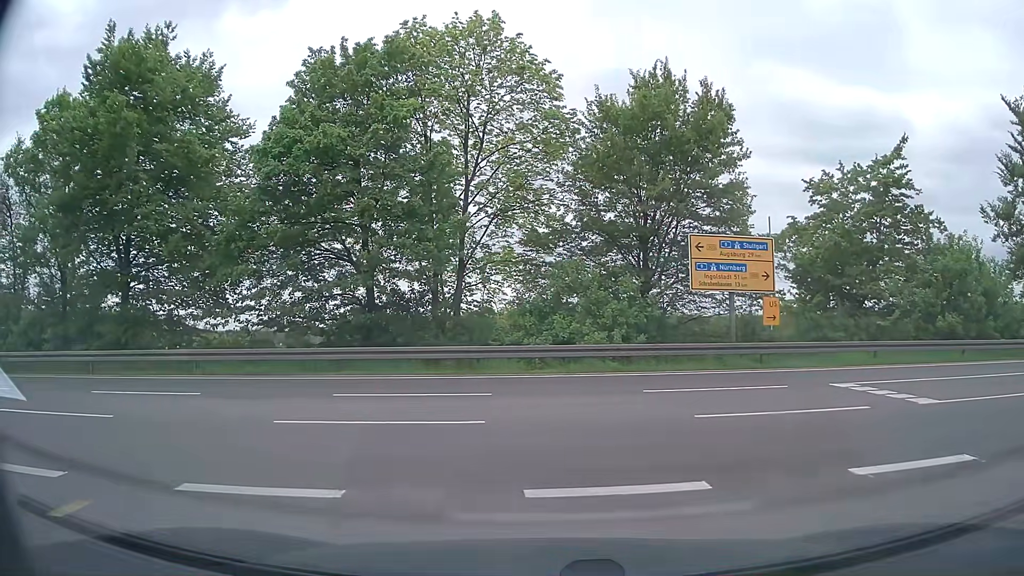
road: secondary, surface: asphalt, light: Day
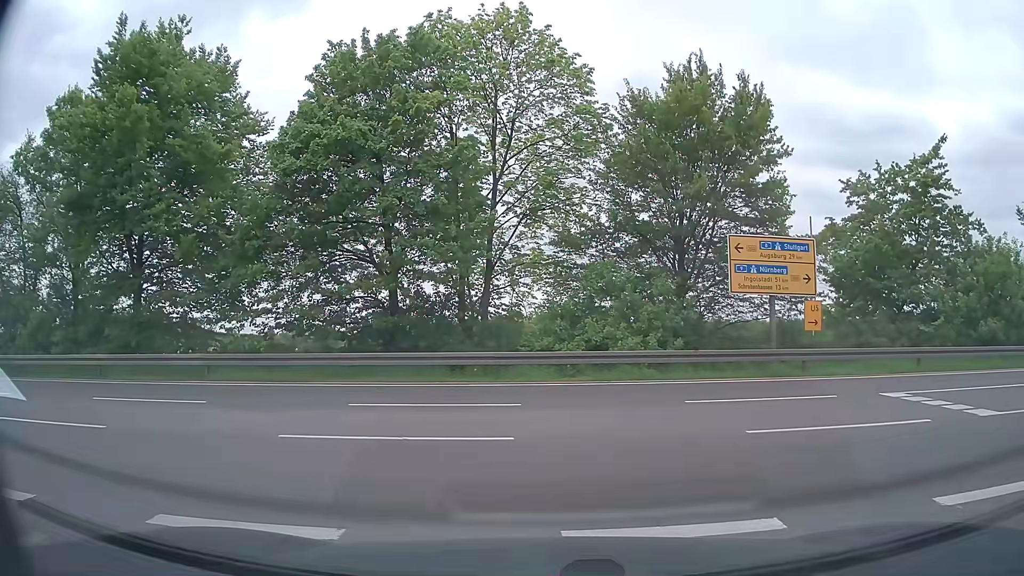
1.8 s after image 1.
(0.0, +1.0) m; 0°
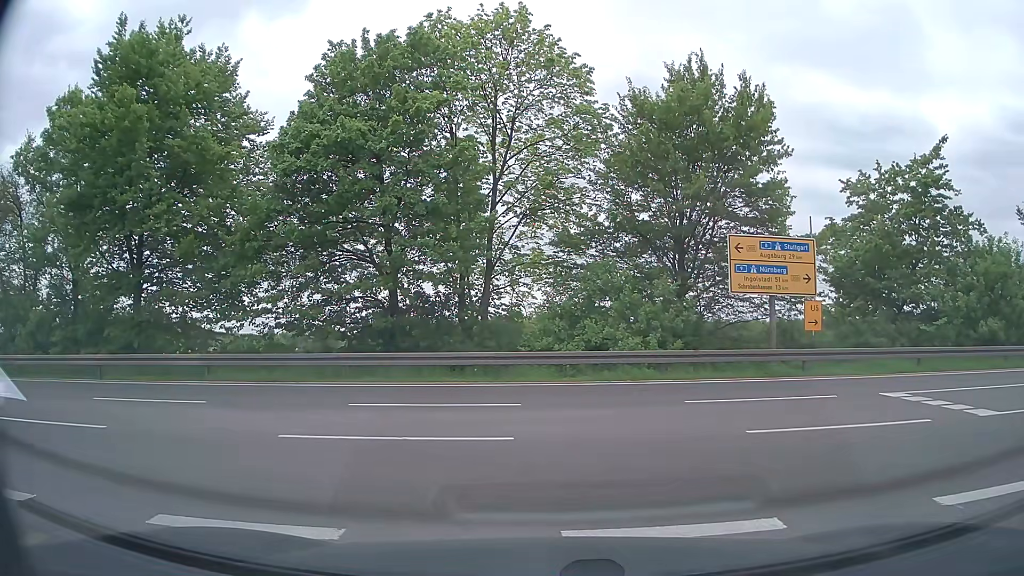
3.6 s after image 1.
(0.0, 0.0) m; 0°
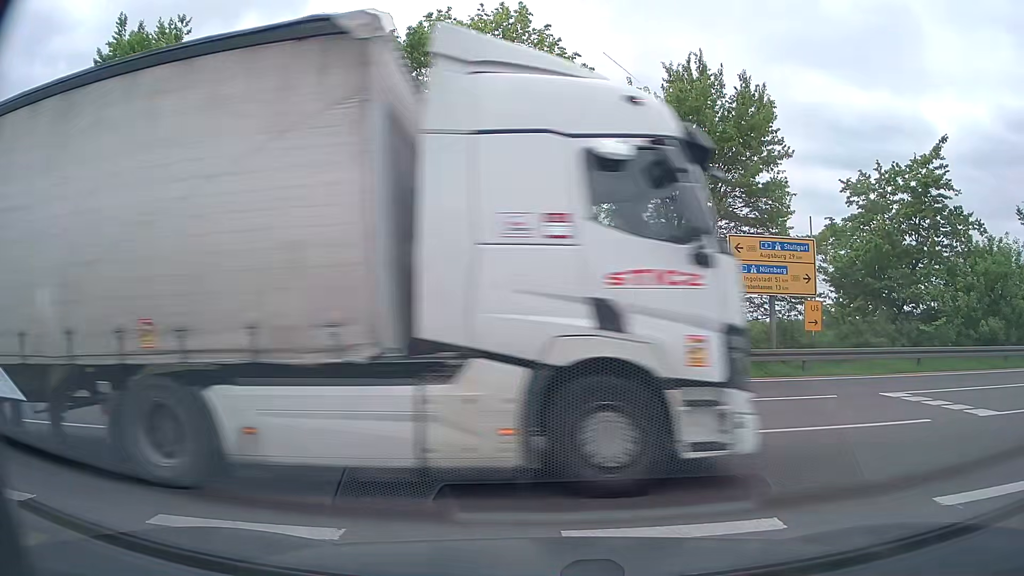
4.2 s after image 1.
(0.0, 0.0) m; 0°
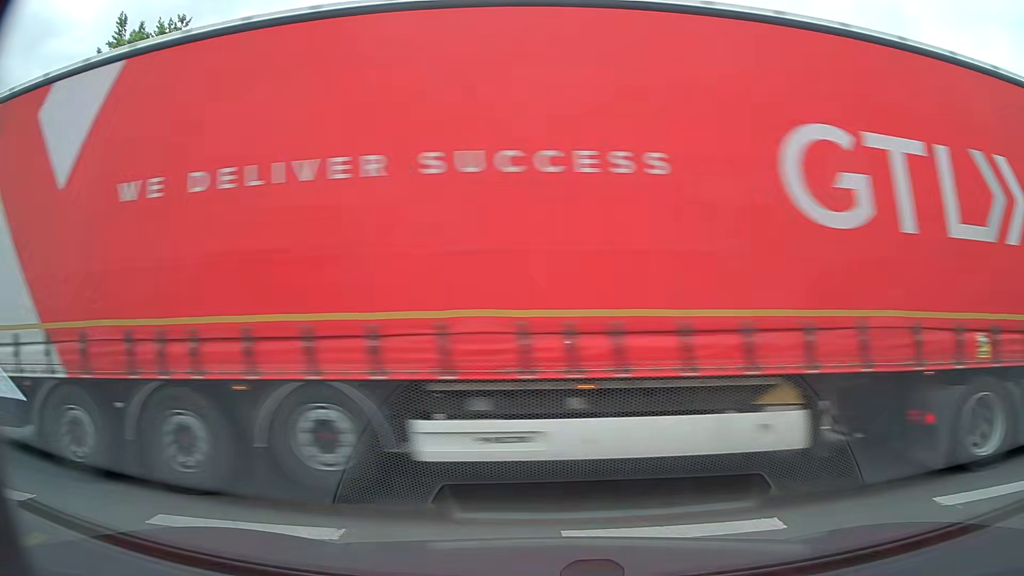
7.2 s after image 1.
(0.0, 0.0) m; 0°
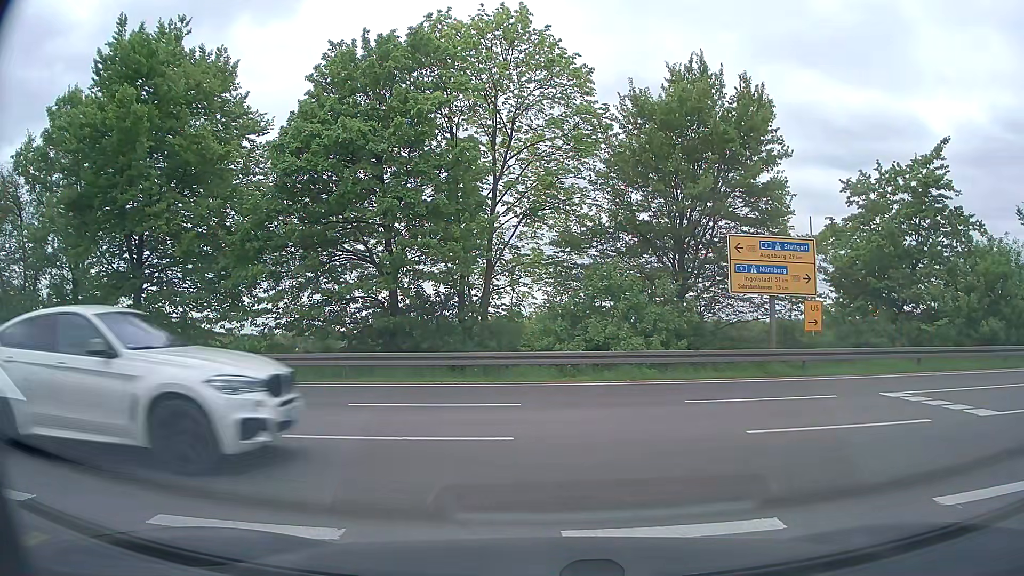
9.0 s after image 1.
(0.0, 0.0) m; 0°
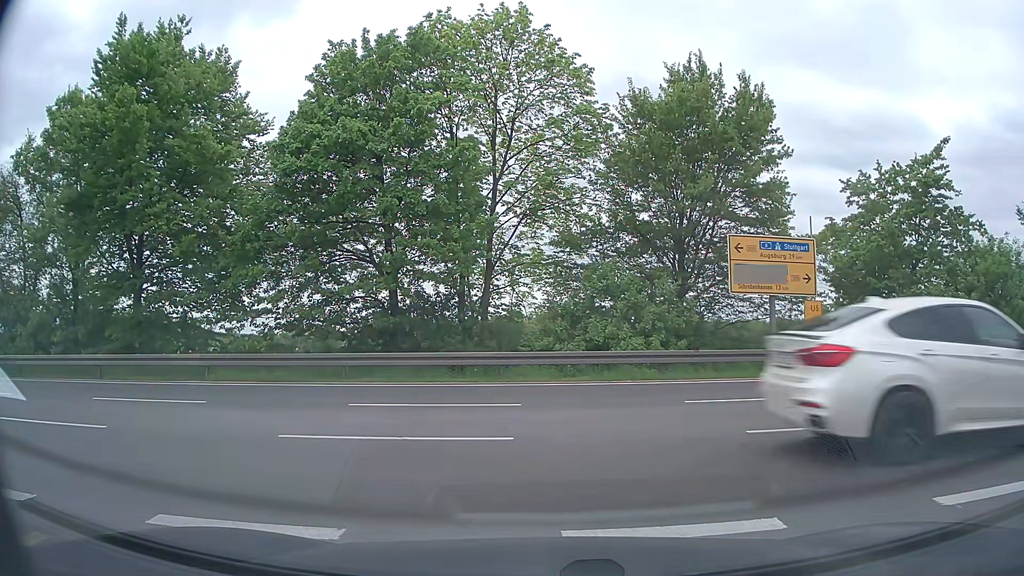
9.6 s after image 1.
(0.0, 0.0) m; 0°
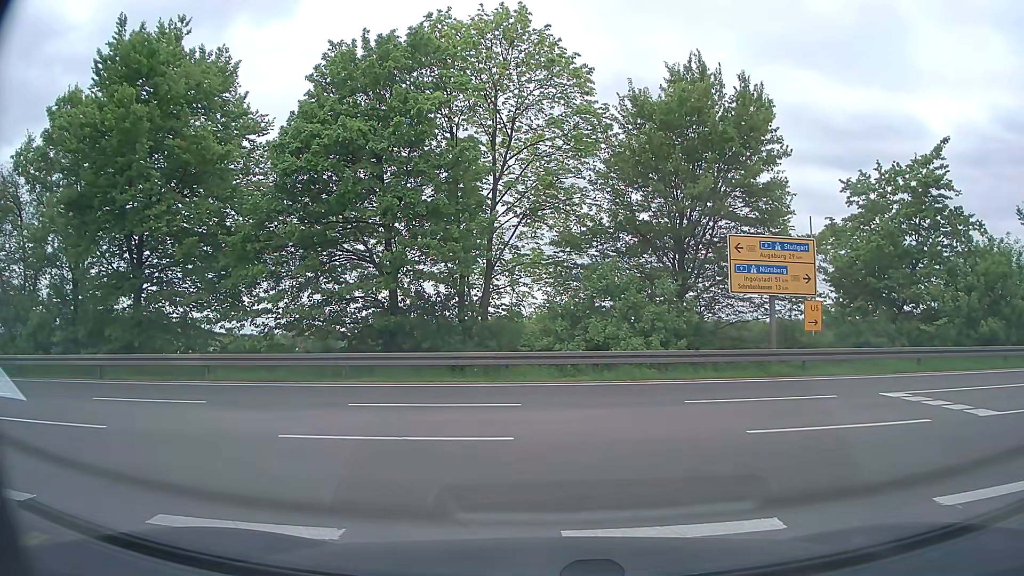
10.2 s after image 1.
(0.0, 0.0) m; 0°
